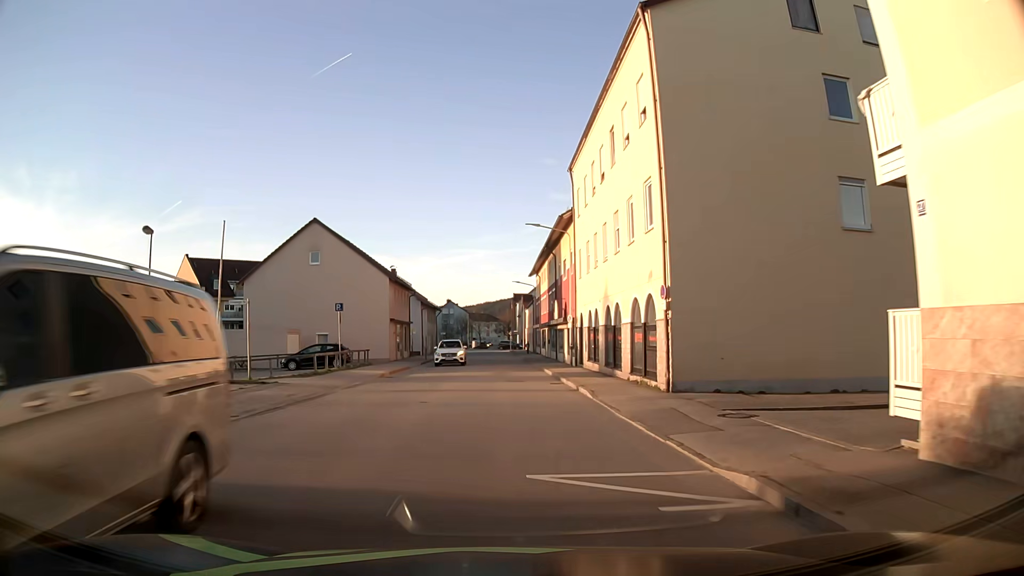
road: tertiary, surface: asphalt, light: Day
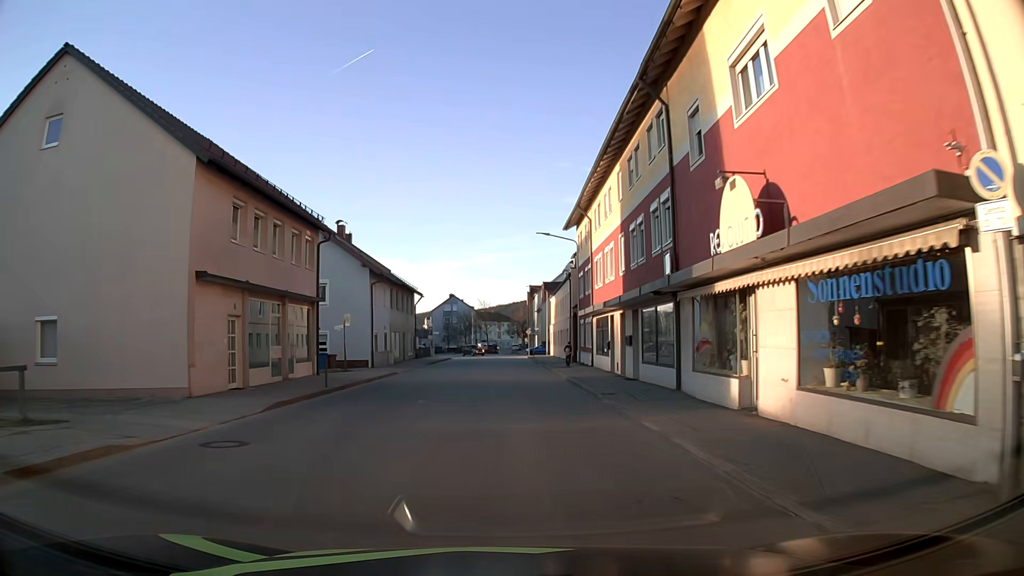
(-0.5, +32.4) m; -1°
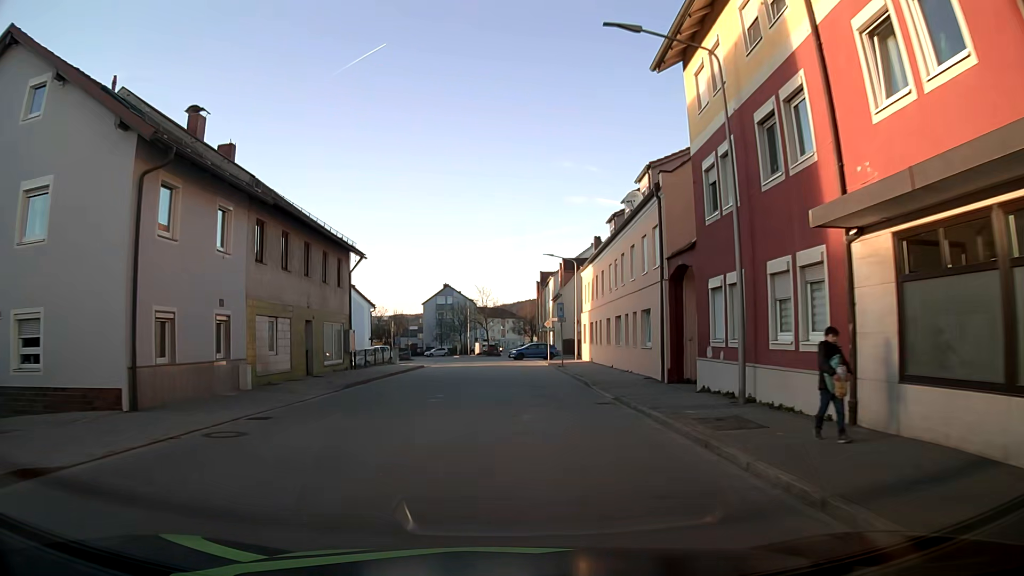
(-0.1, +26.5) m; 0°
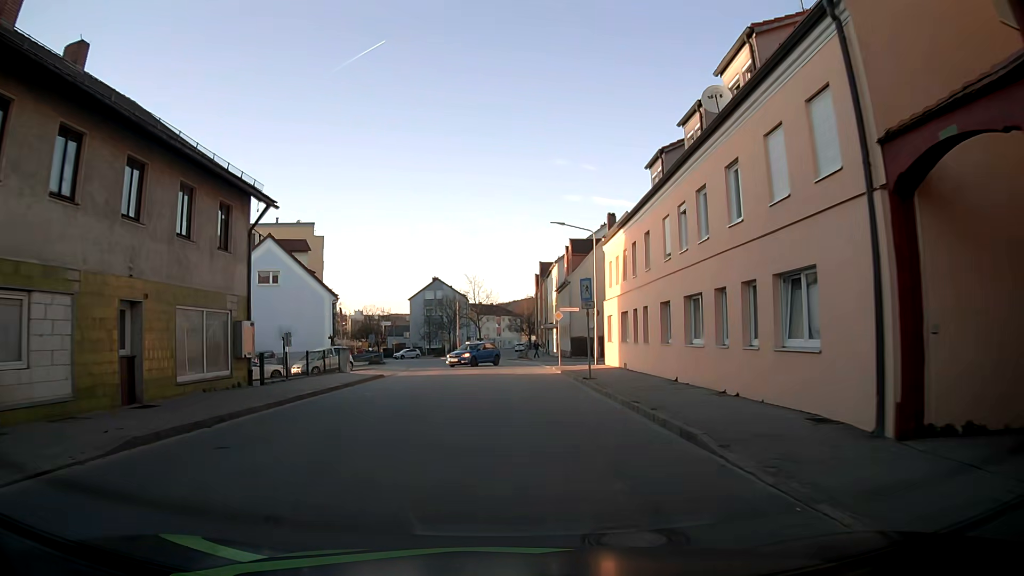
(+0.1, +12.7) m; 0°
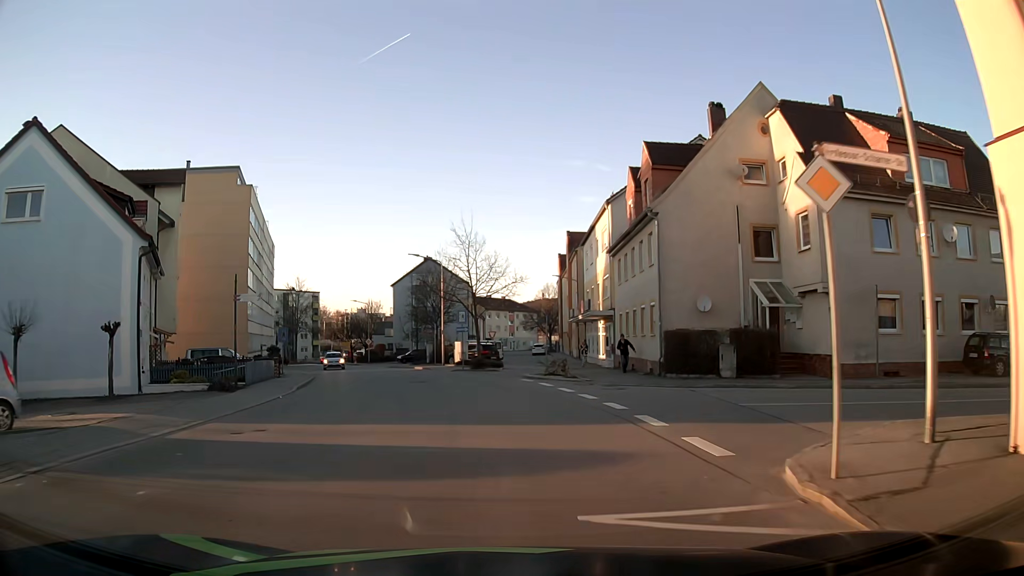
(+0.1, +29.4) m; -1°
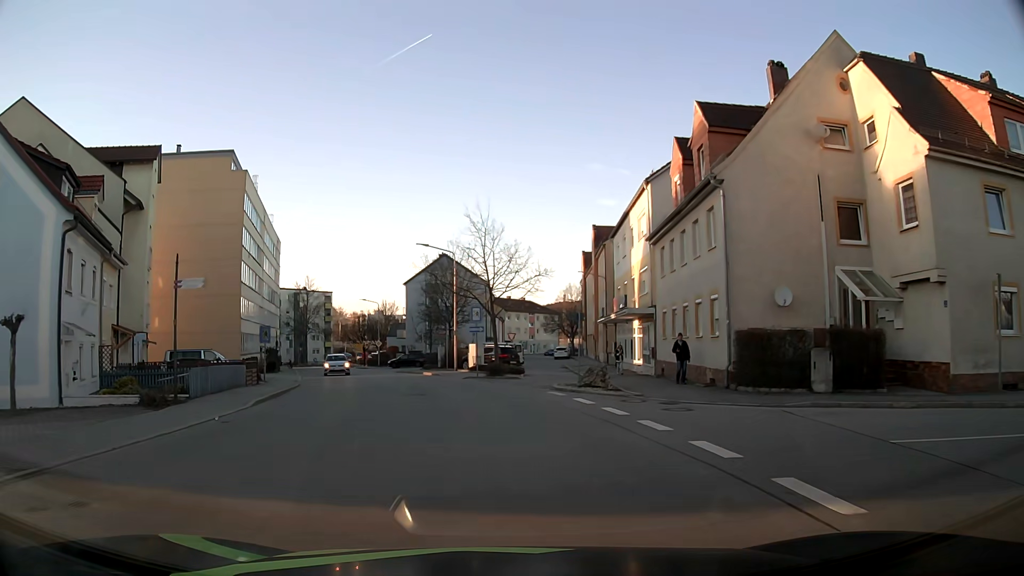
(0.0, +5.9) m; 0°
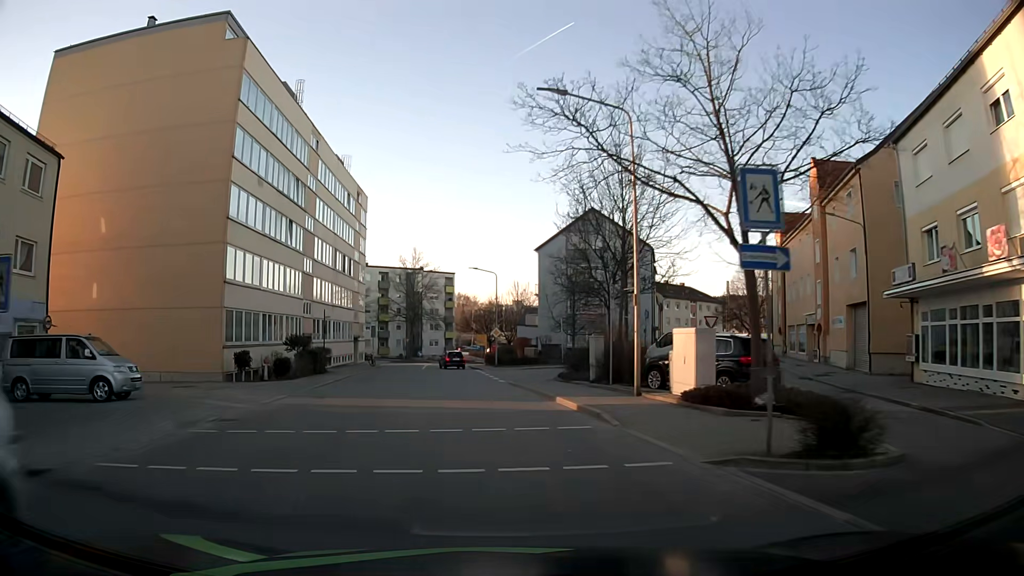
(-2.7, +24.7) m; -13°
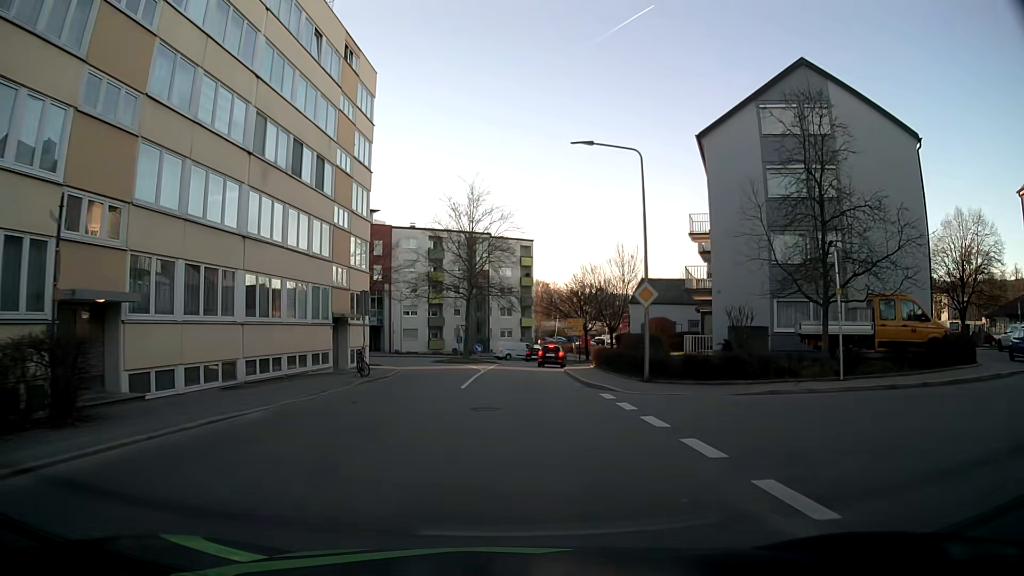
(-2.3, +31.4) m; -6°
